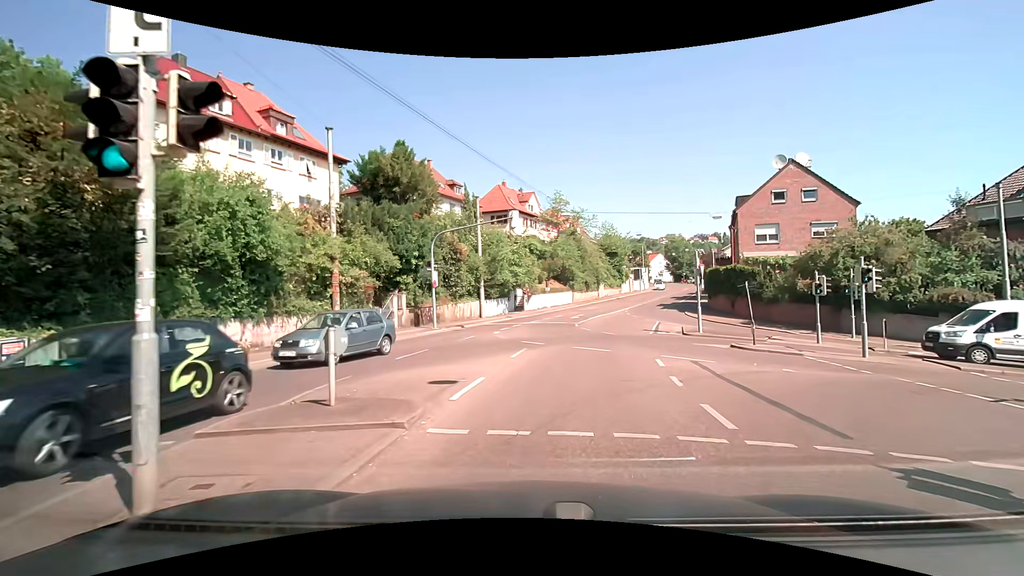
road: secondary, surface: asphalt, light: Day
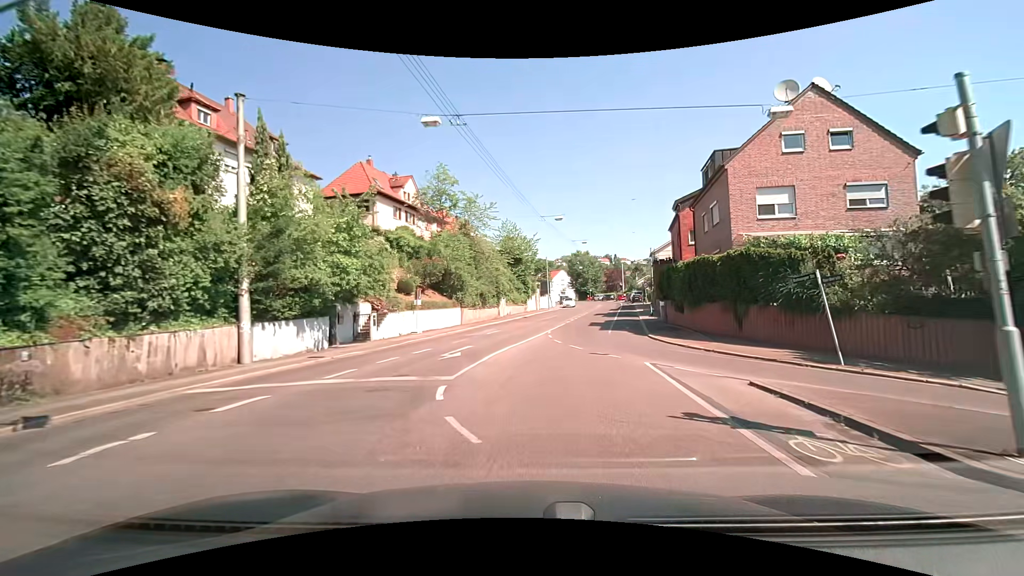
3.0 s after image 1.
(+2.1, +21.3) m; +11°
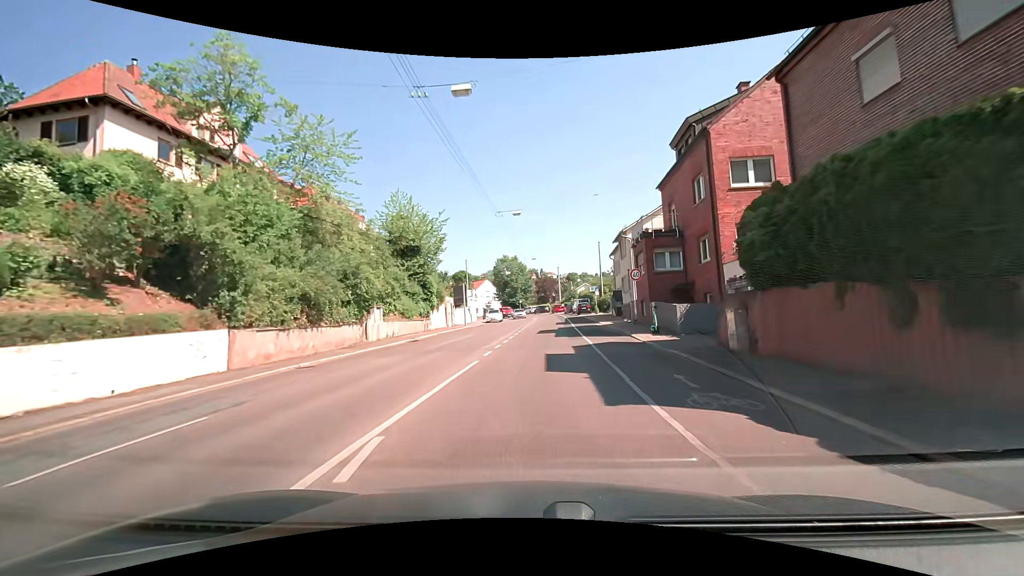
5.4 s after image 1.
(+1.9, +23.3) m; +9°
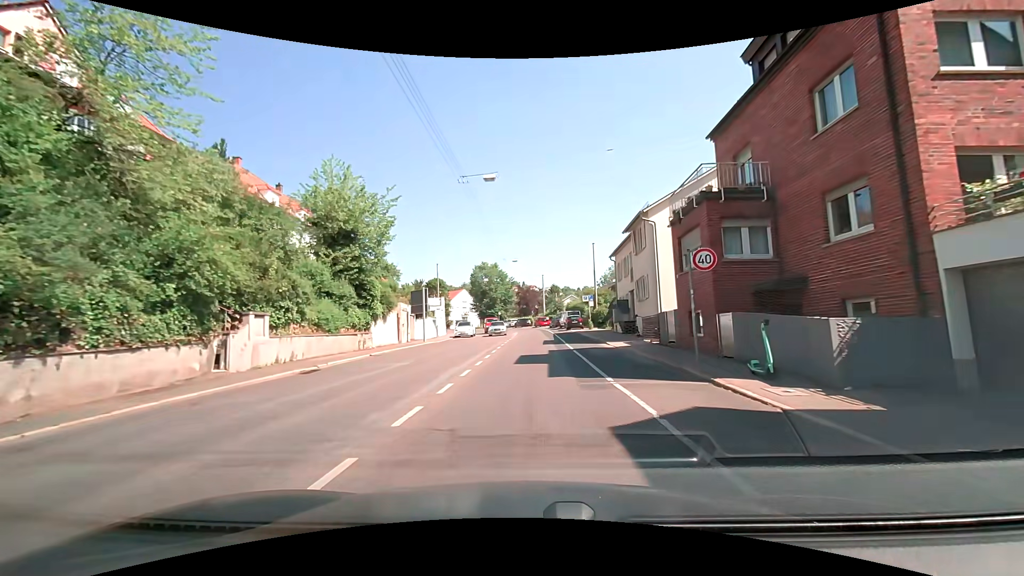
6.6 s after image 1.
(+0.2, +11.8) m; +2°
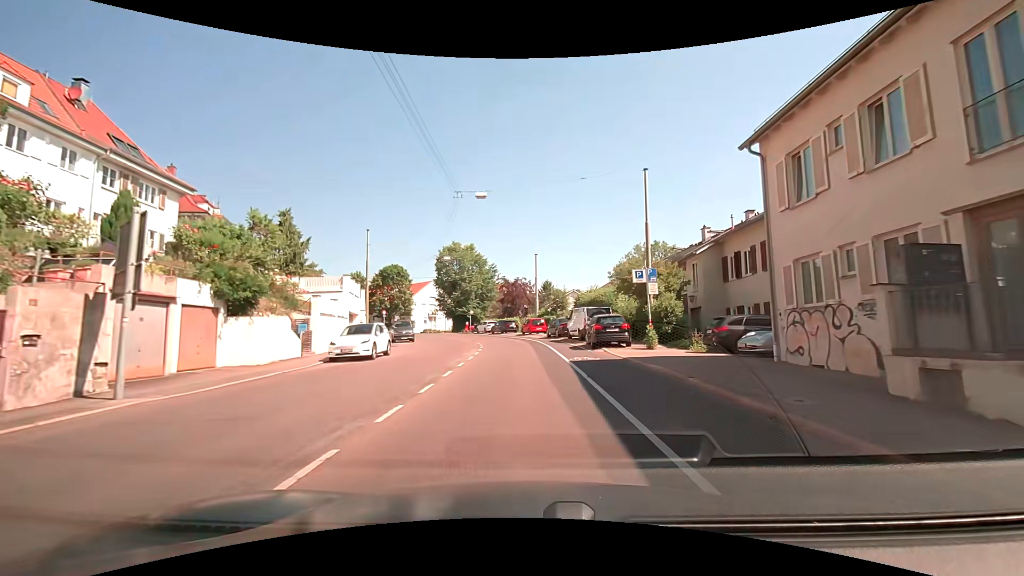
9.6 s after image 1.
(+0.6, +29.6) m; +1°
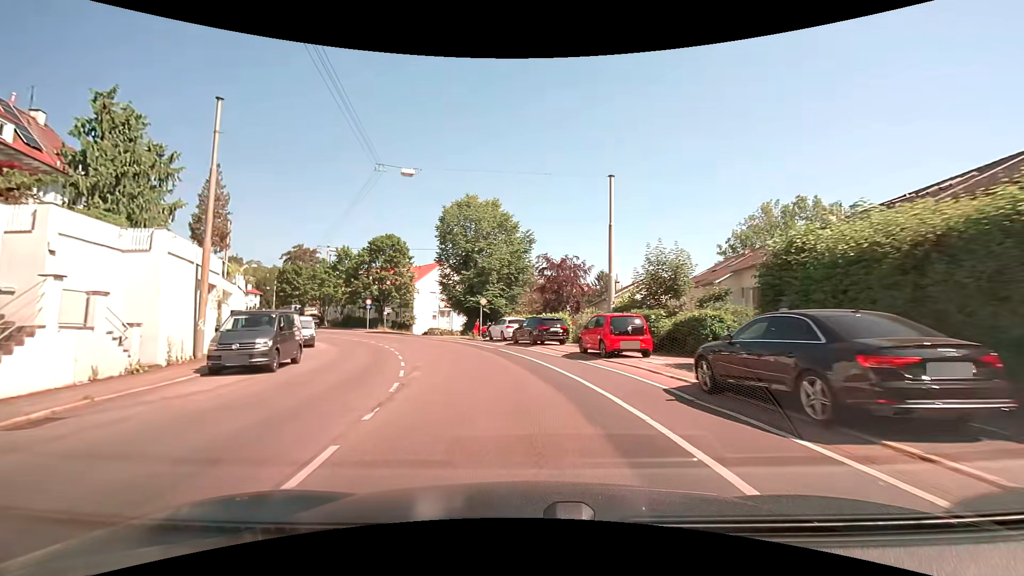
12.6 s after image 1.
(-0.6, +29.5) m; -5°
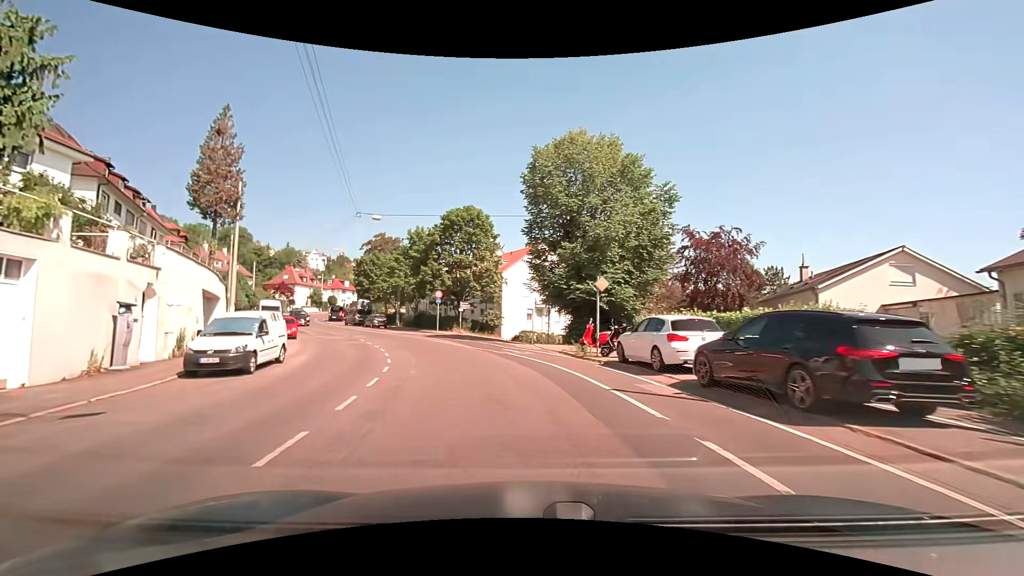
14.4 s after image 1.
(-1.6, +17.6) m; -12°
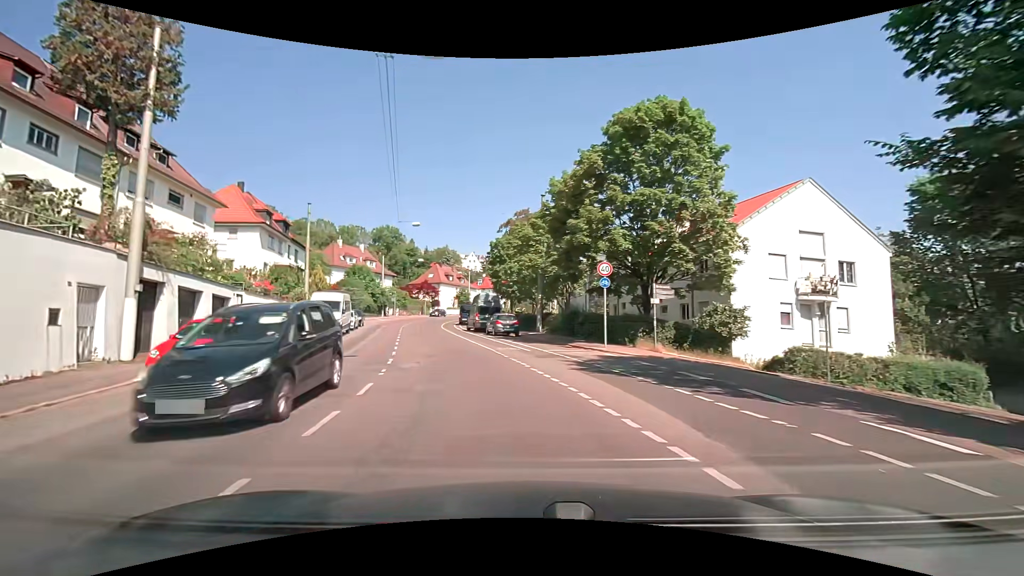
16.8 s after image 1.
(-3.8, +23.2) m; -18°
(-1, +10) (-3, +20) (-5, +29) (-8, +39) (-10, +49) (-12, +59) (-13, +69) (-13, +79) (-12, +89) (-10, +98) m
